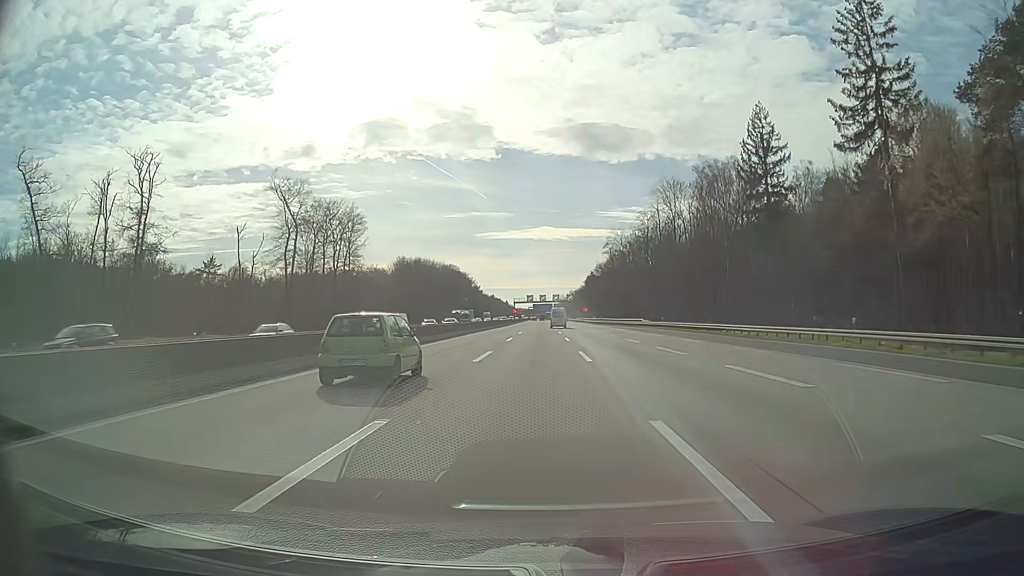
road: motorway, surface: asphalt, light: Day
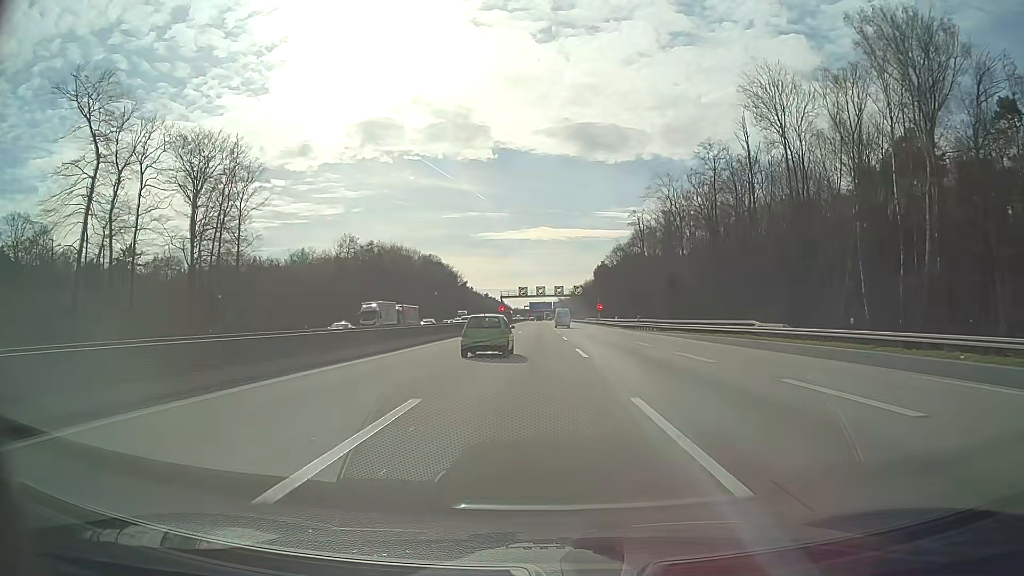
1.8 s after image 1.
(+0.1, +52.2) m; 0°
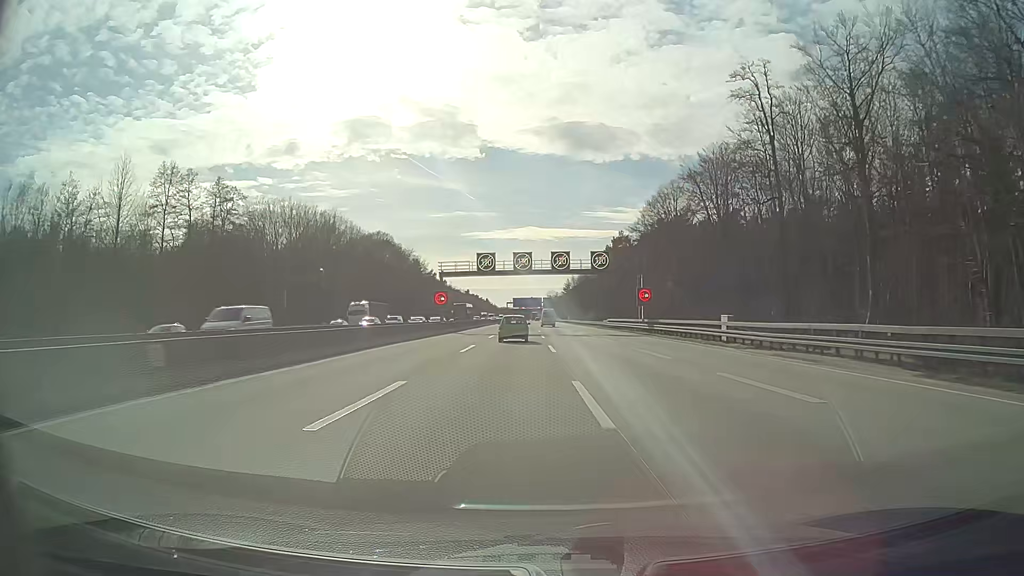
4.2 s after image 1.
(+0.4, +69.7) m; +1°
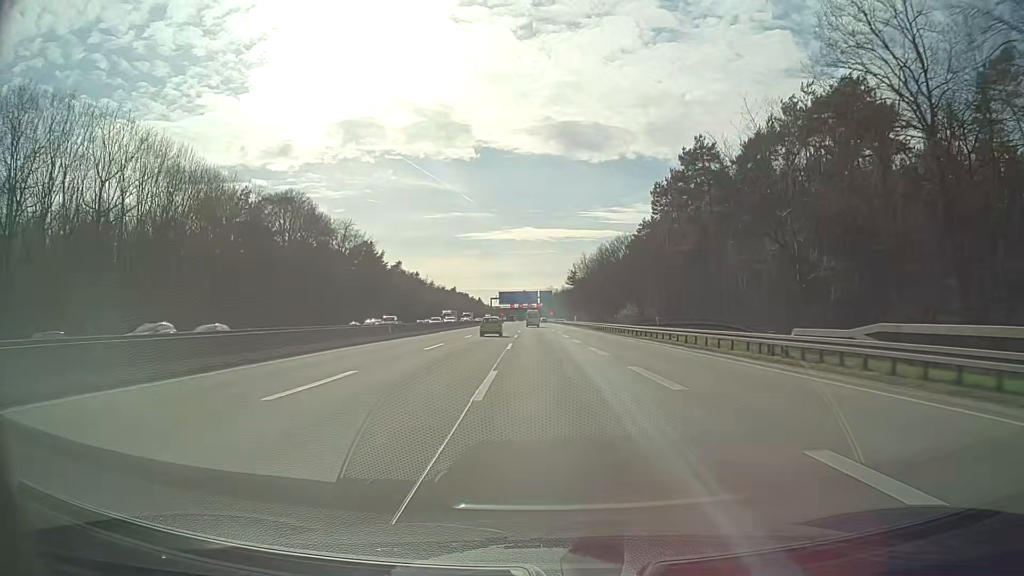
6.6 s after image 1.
(+0.5, +69.8) m; +1°
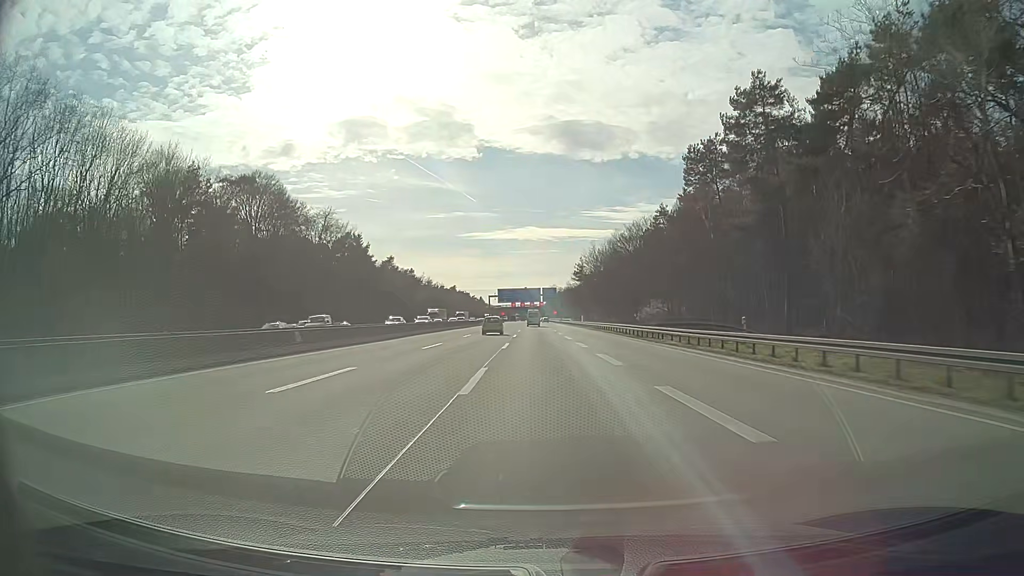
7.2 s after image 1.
(-0.1, +17.4) m; -1°
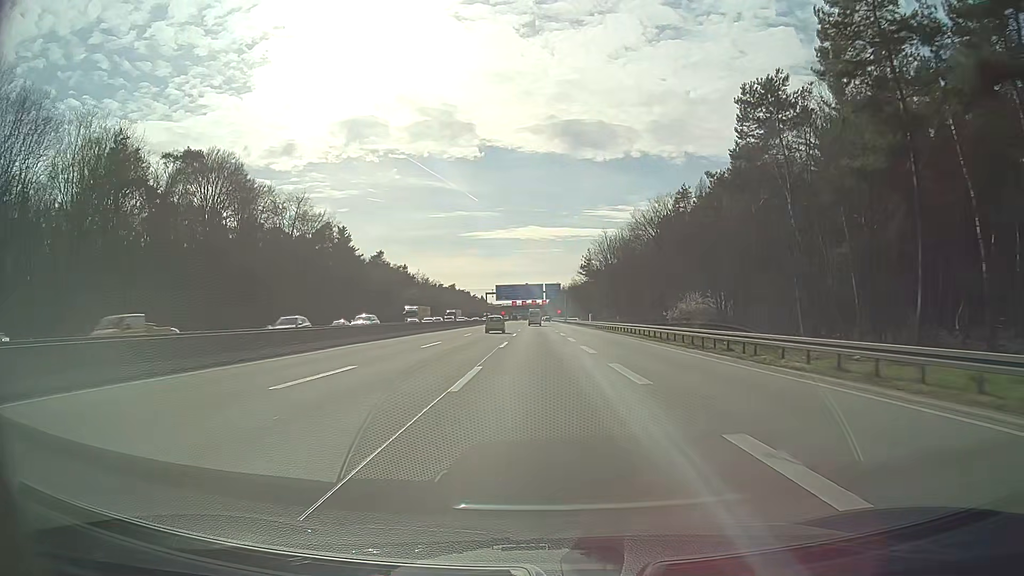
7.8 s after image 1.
(0.0, +17.4) m; 0°
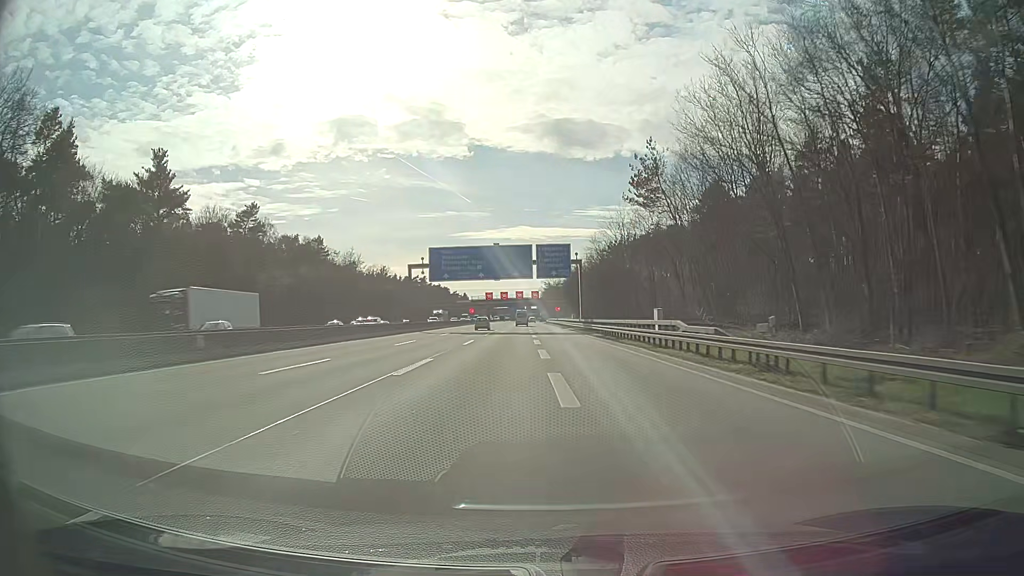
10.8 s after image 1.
(+0.5, +87.3) m; +1°
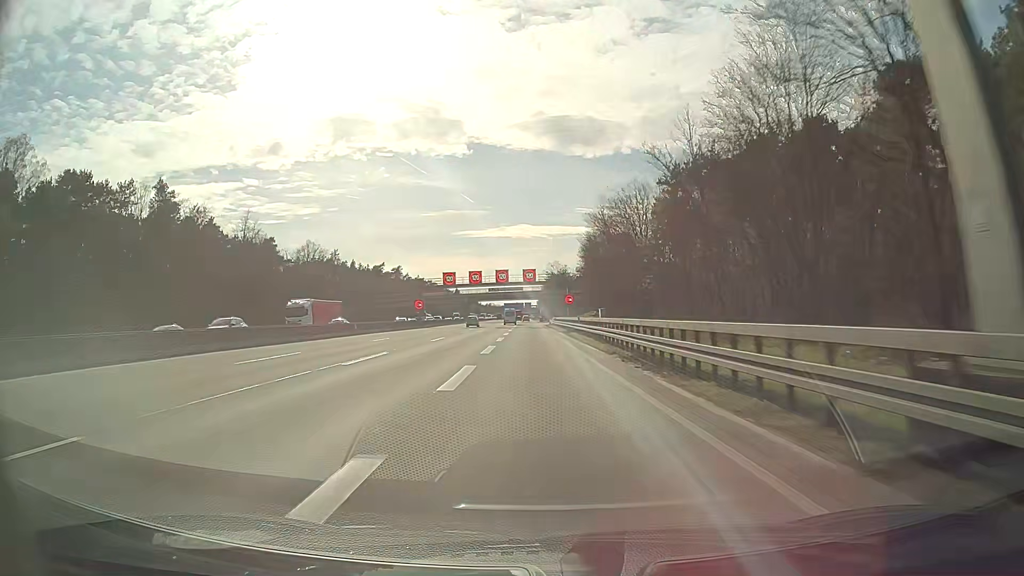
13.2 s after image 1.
(+0.5, +69.9) m; 0°
(0, +10) (0, +20) (0, +30) (-1, +40) (-1, +50) (-1, +60) (-1, +70) (-2, +80) (-2, +90) (-2, +100) m
